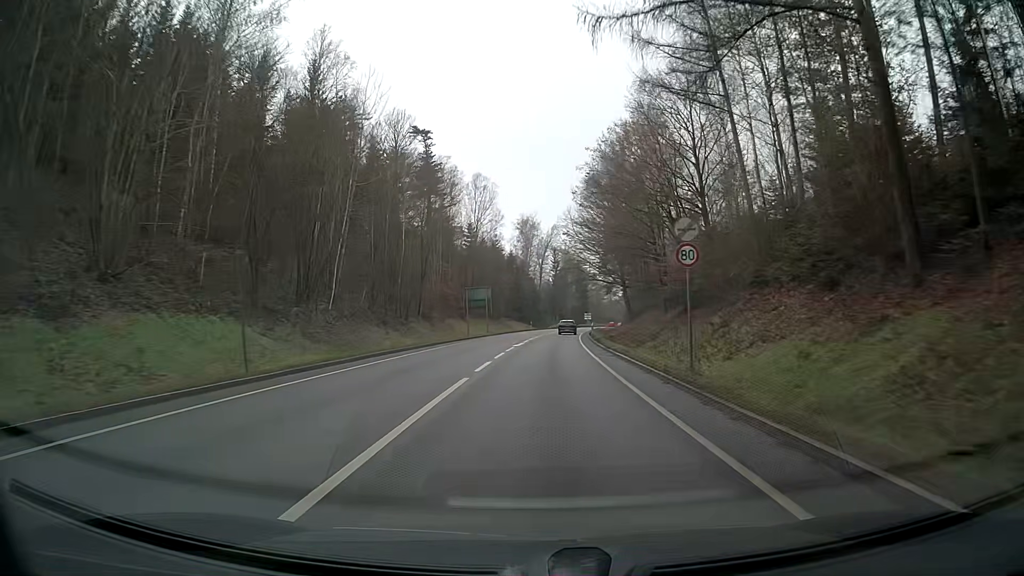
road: primary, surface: asphalt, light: Day
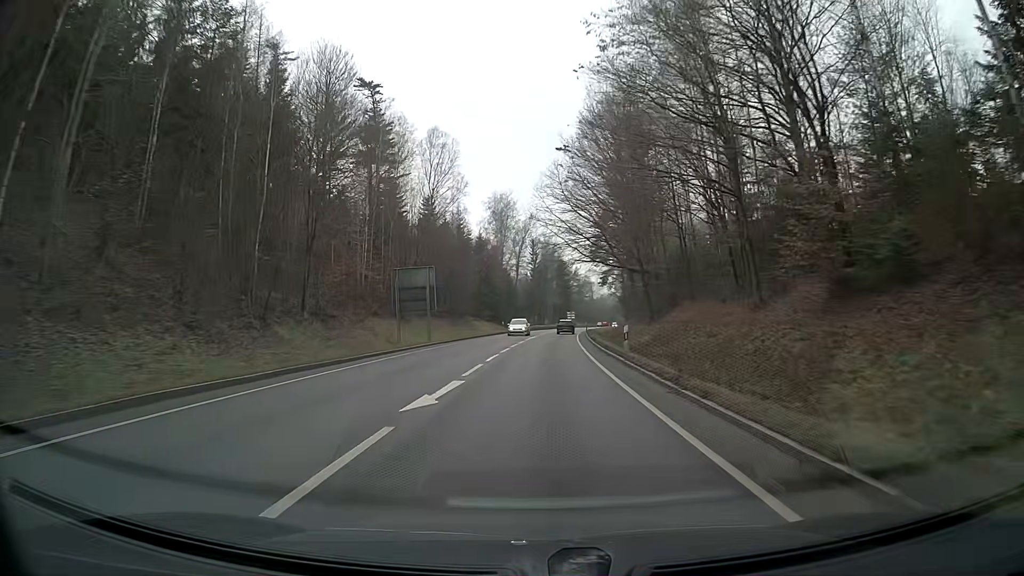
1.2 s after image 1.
(+0.3, +25.5) m; +2°
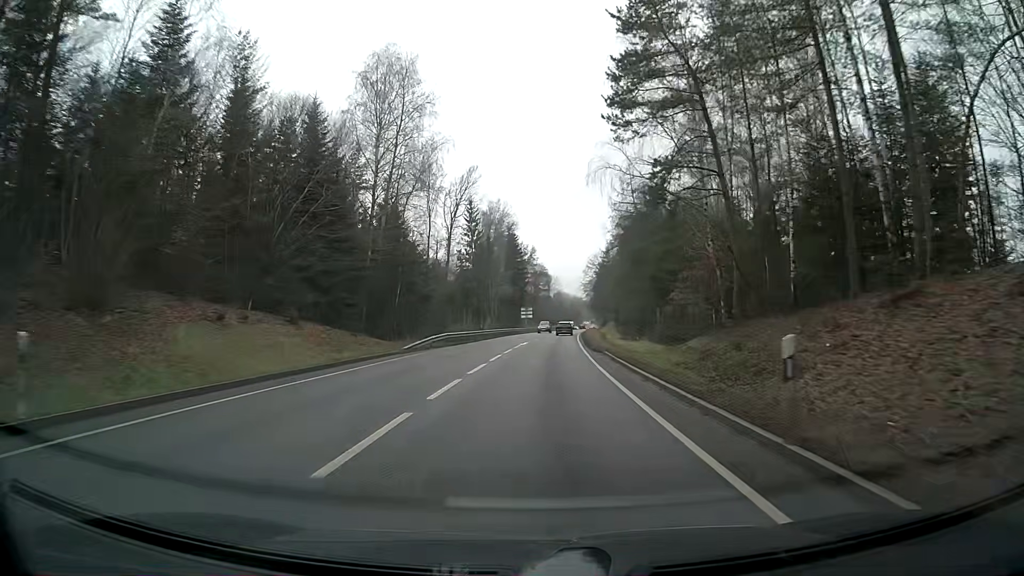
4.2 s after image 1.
(+2.5, +64.6) m; +4°
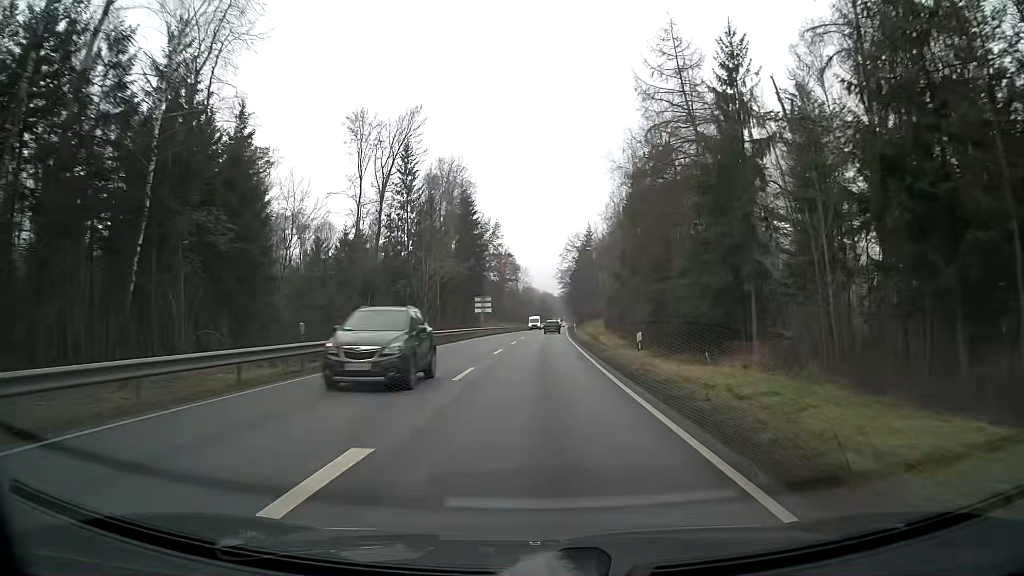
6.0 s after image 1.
(+1.0, +39.2) m; +3°
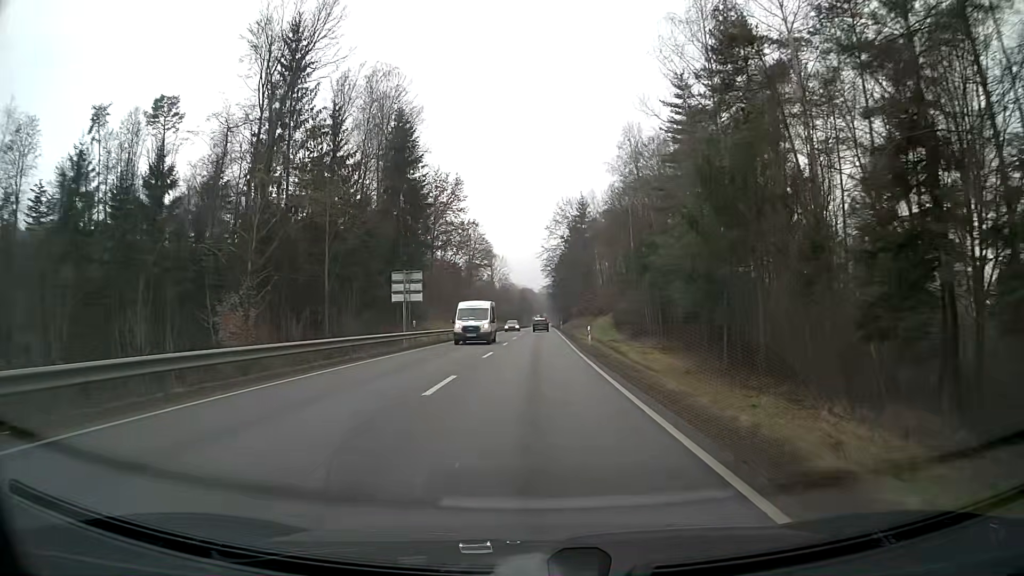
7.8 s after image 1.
(+0.6, +39.1) m; +2°
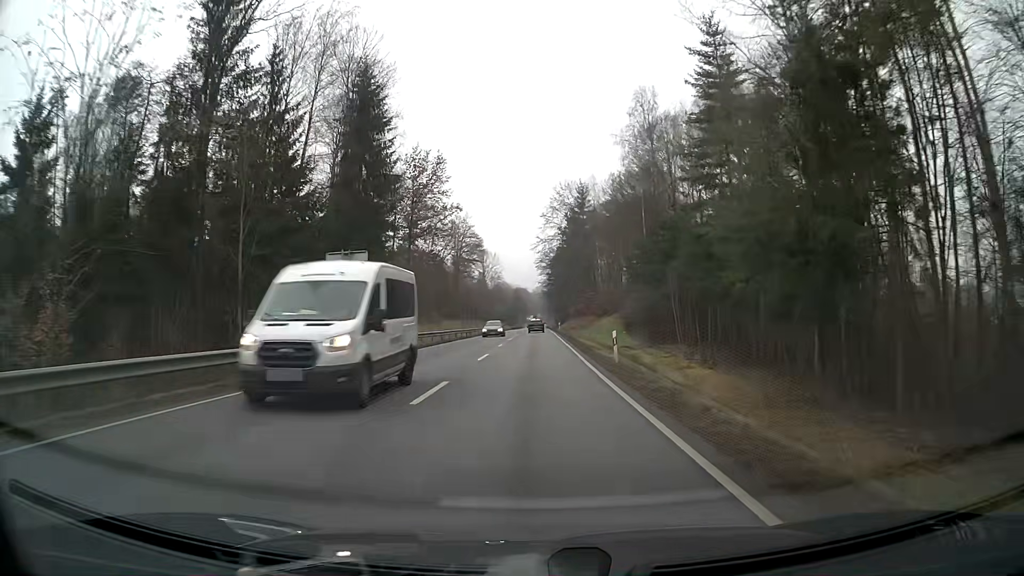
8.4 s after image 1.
(+0.1, +13.0) m; 0°
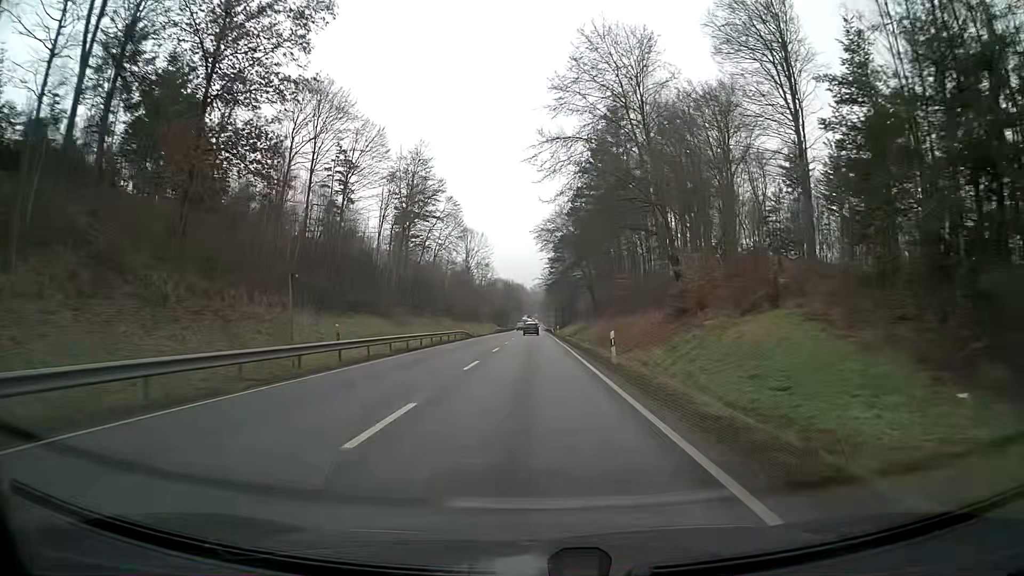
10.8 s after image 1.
(+0.3, +51.8) m; 0°
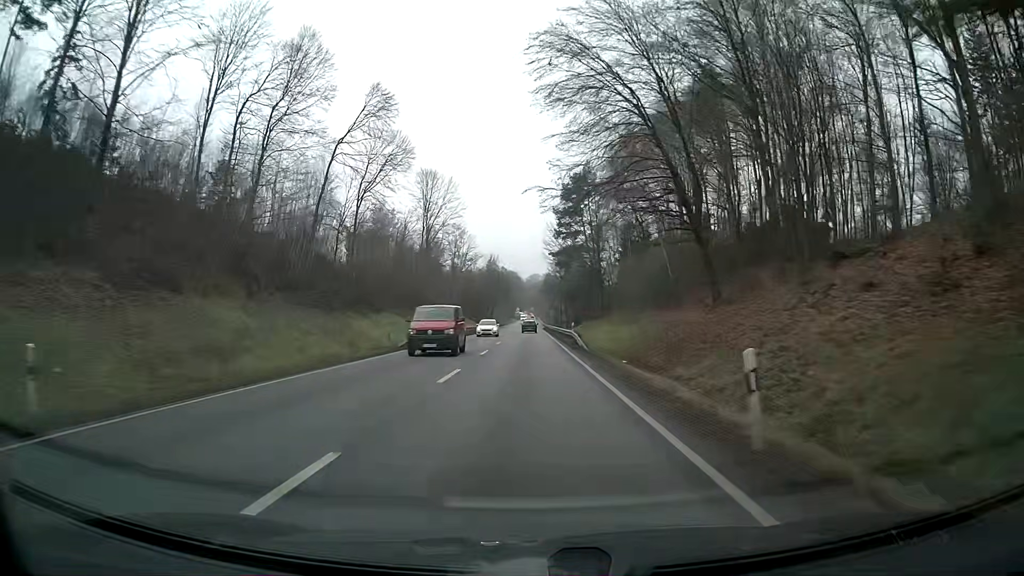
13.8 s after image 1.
(+0.3, +64.6) m; 0°
